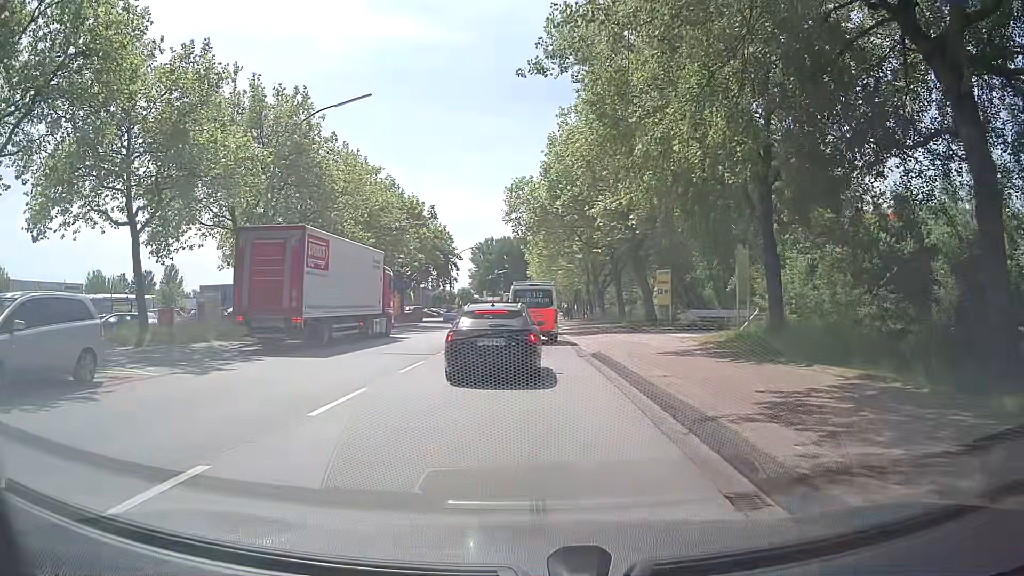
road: secondary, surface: asphalt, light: Day
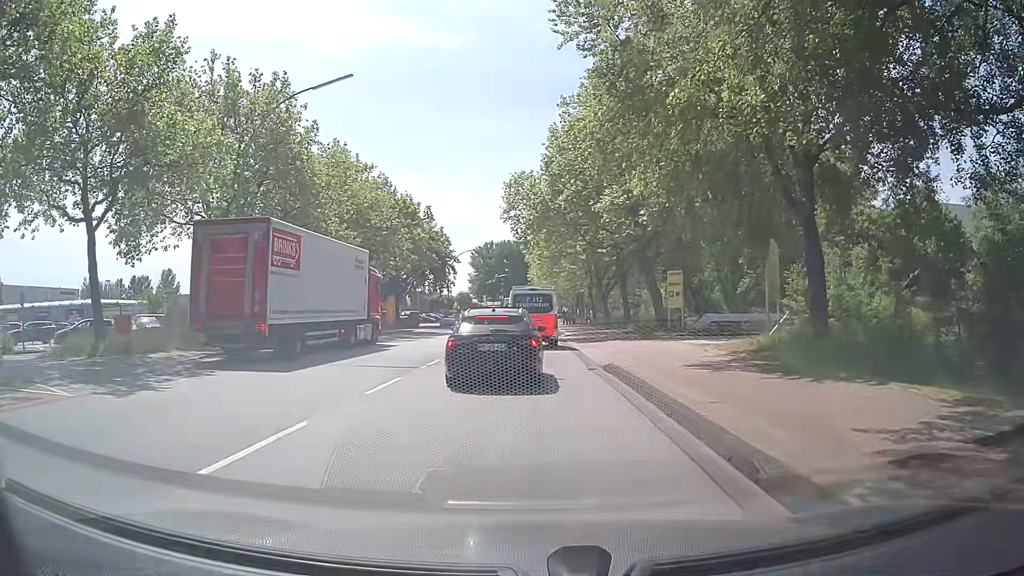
(0.0, +3.1) m; 0°
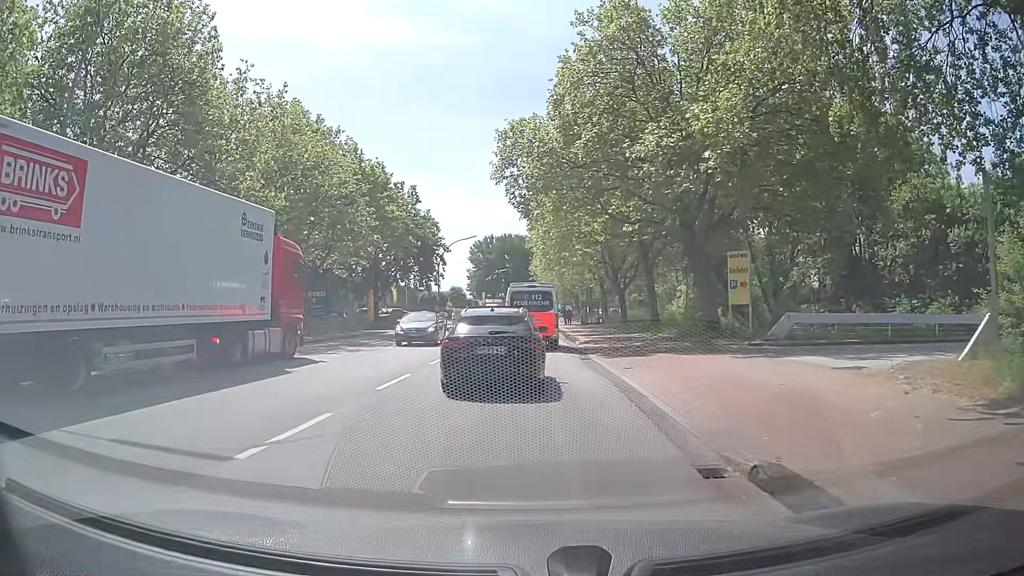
(-0.2, +11.2) m; -1°
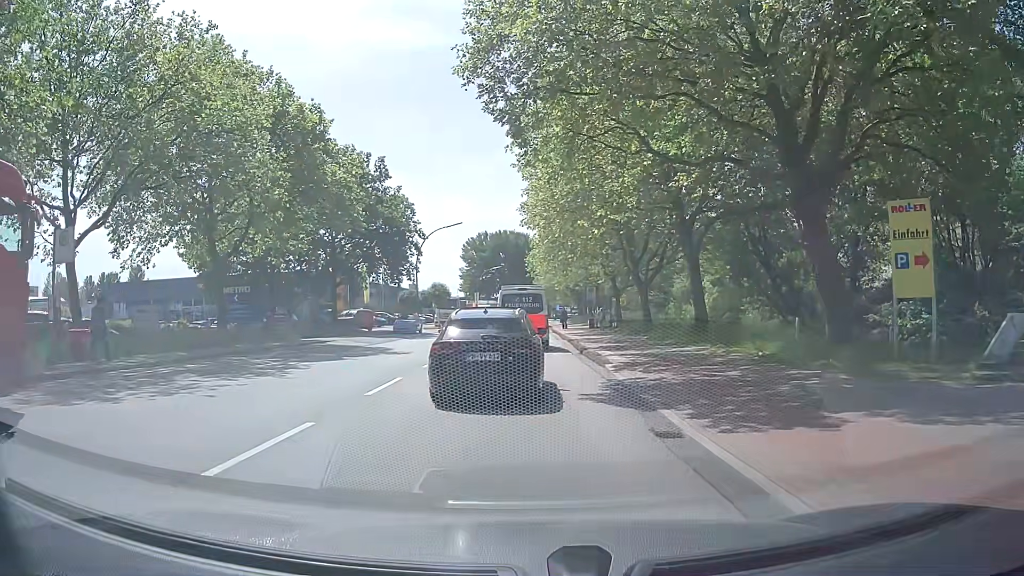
(+0.2, +12.8) m; 0°
(0, +10) (0, +20) (0, +30) (0, +40) (0, +50) (0, +60) (0, +70) (+1, +80) (+1, +90) (+1, +100) m
